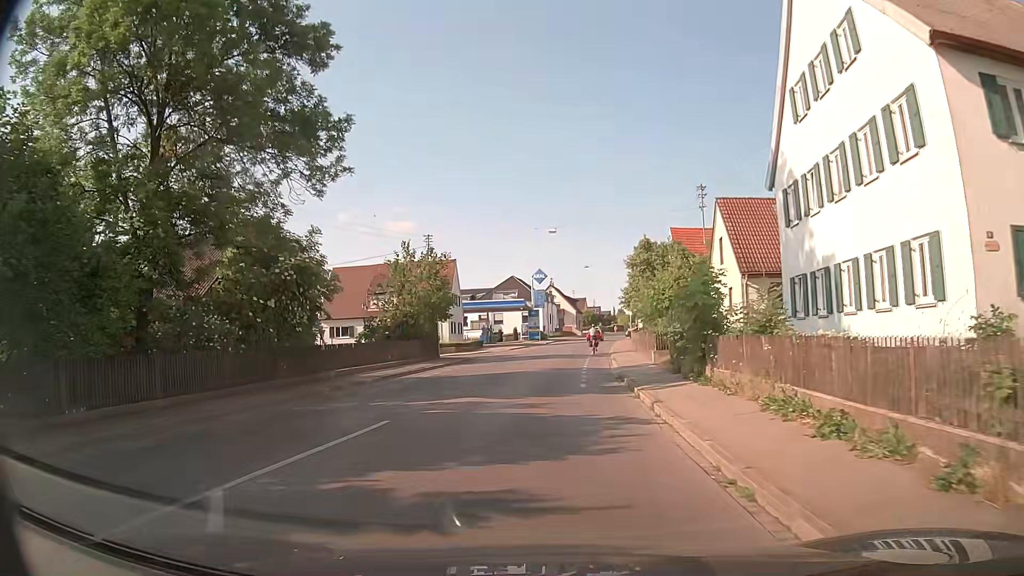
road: tertiary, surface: asphalt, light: Day
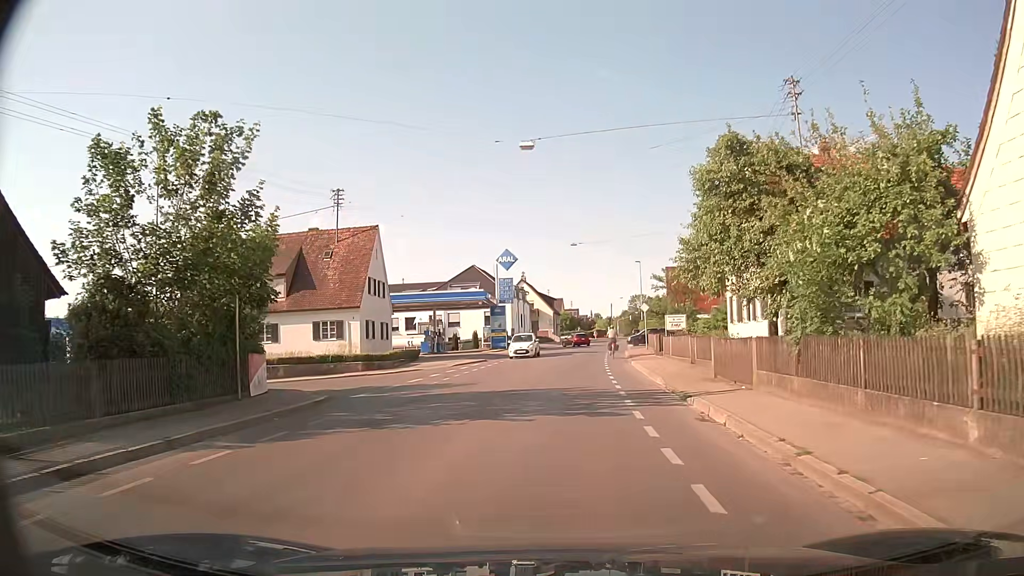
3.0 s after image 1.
(+0.1, +24.0) m; +2°
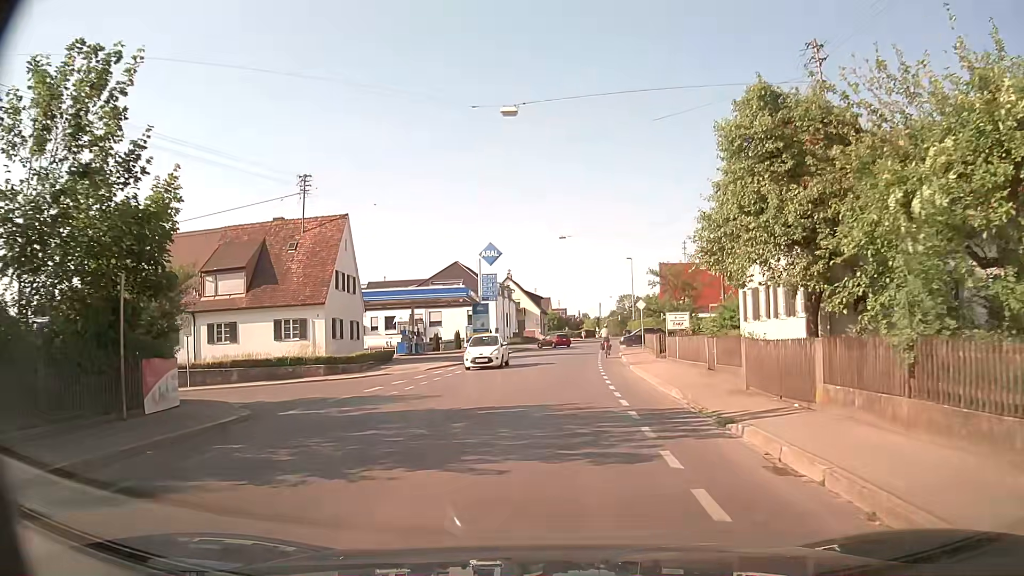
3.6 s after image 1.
(+0.1, +4.3) m; +1°
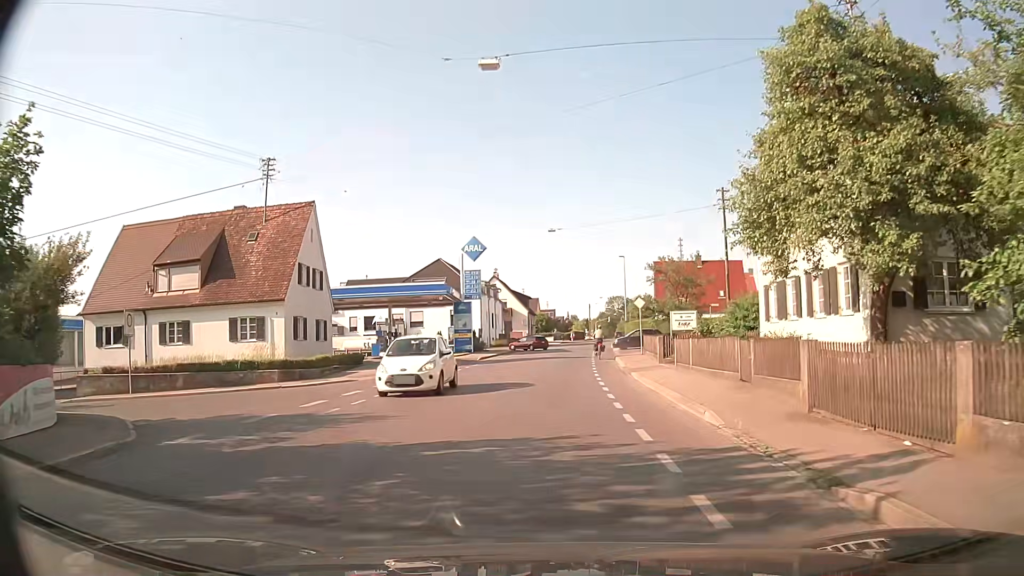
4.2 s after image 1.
(0.0, +4.3) m; 0°
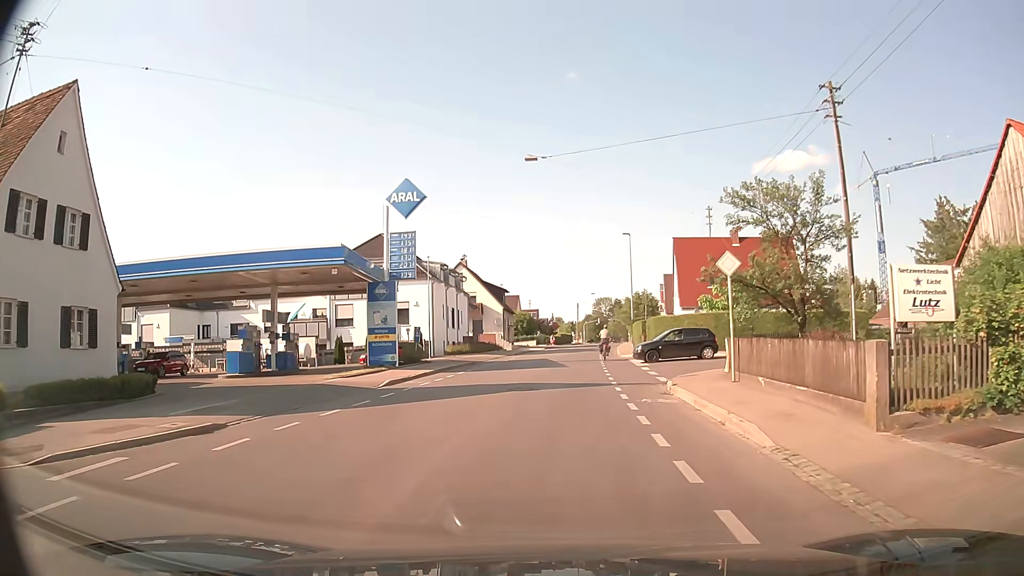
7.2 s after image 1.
(+0.5, +20.5) m; +2°
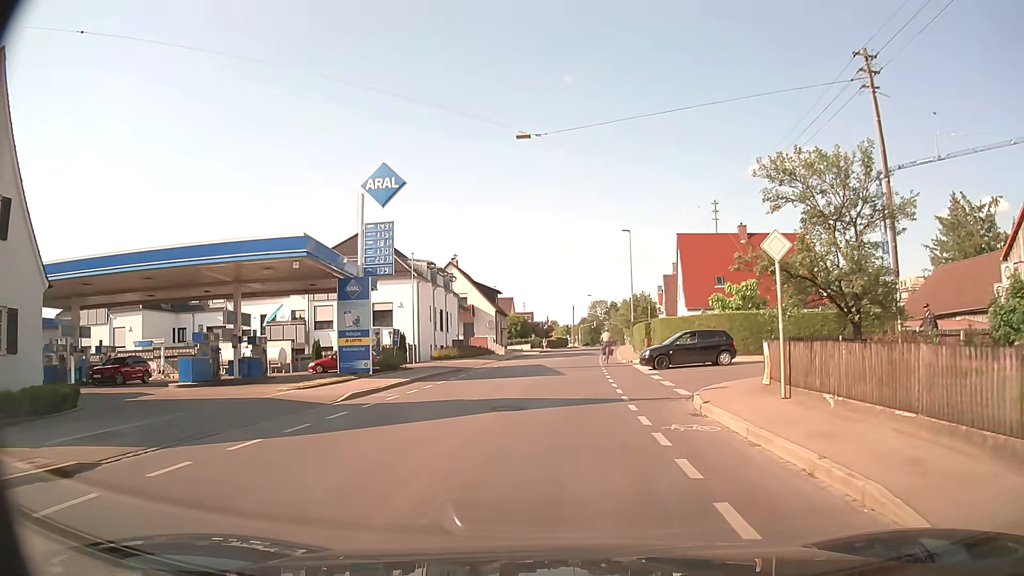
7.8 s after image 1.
(0.0, +3.7) m; +1°
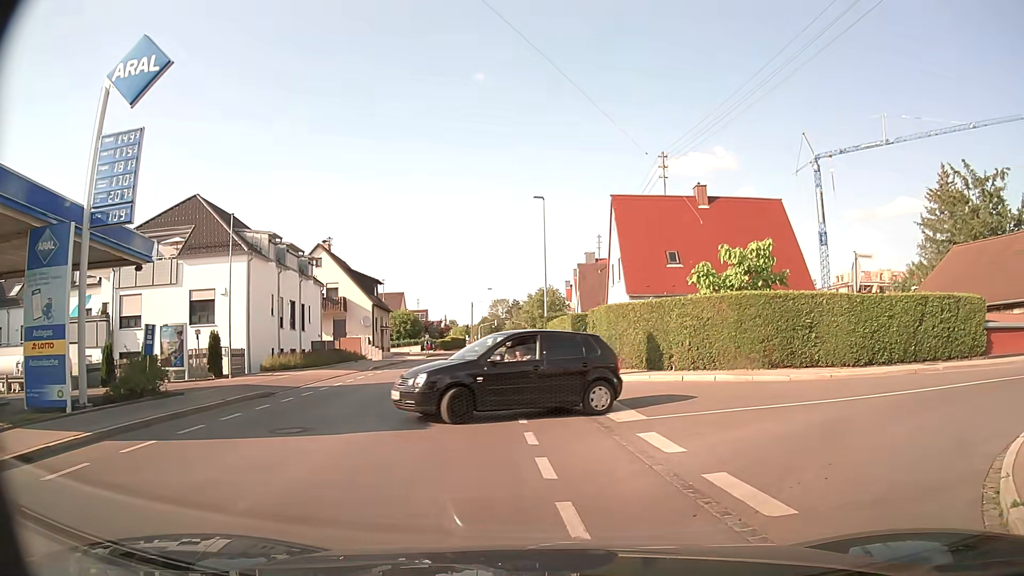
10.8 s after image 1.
(+0.5, +13.8) m; +7°
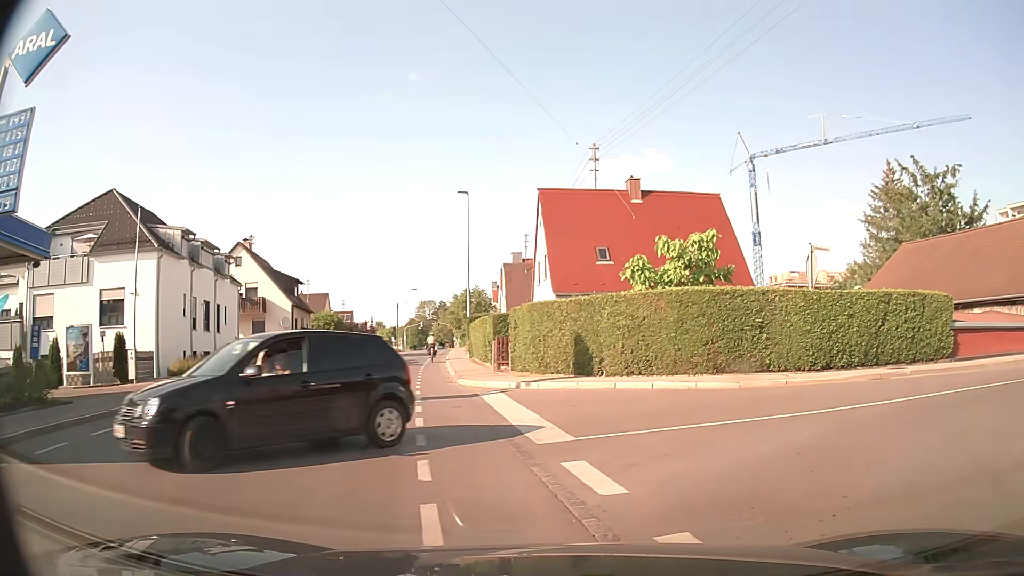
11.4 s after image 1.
(+0.1, +2.0) m; +4°
